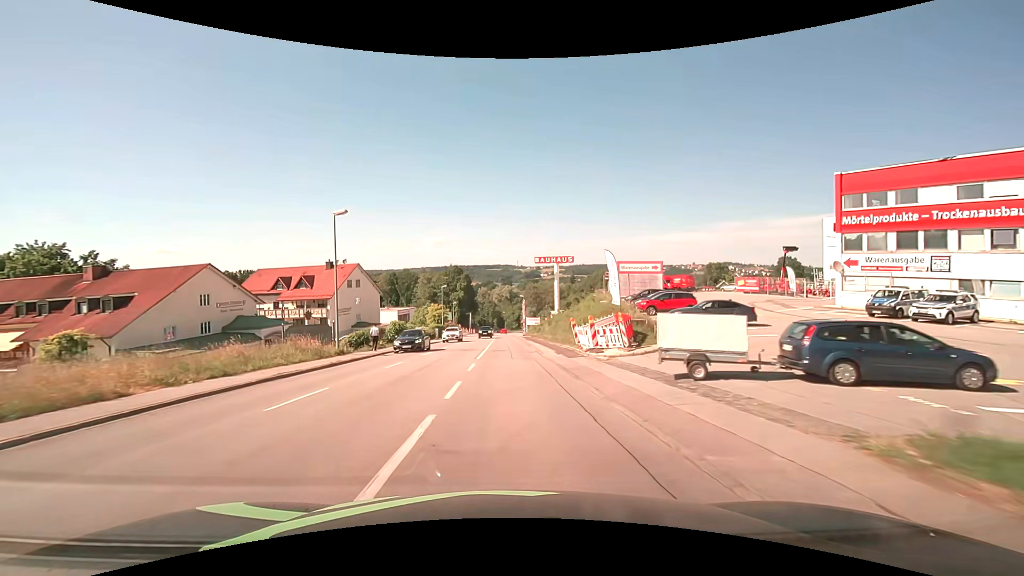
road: tertiary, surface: asphalt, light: Day
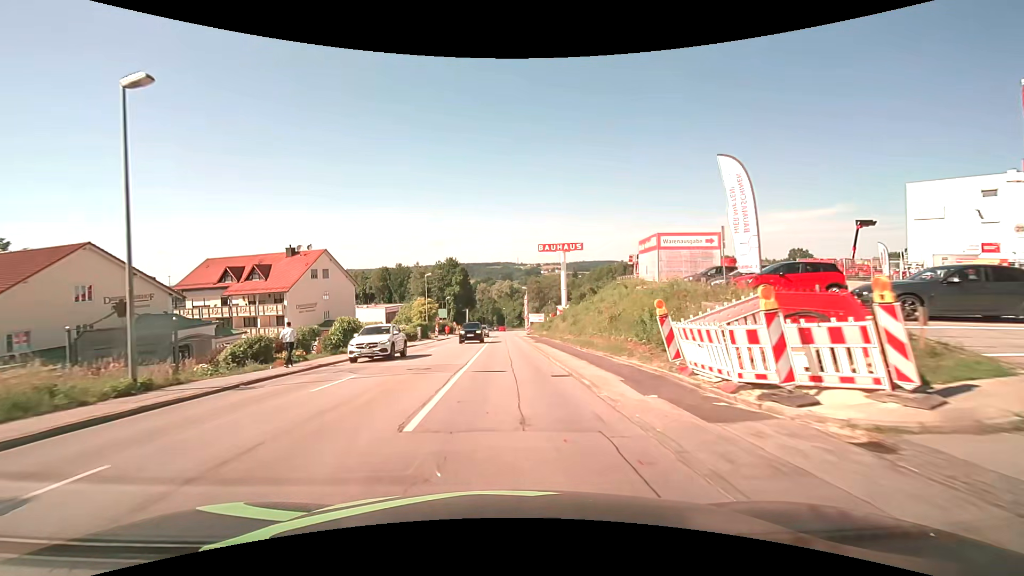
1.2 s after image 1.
(0.0, +15.3) m; 0°
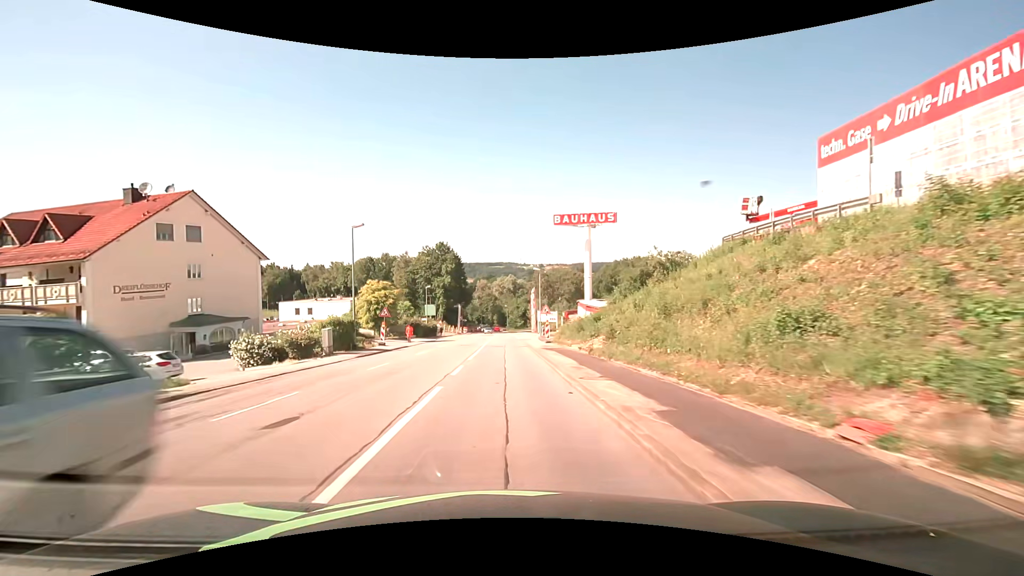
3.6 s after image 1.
(0.0, +30.4) m; 0°
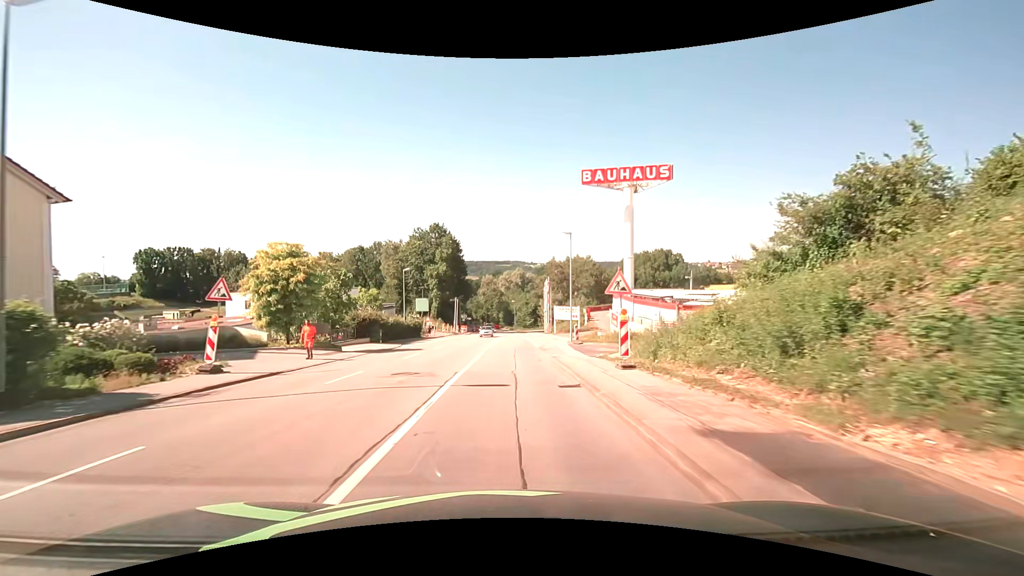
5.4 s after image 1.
(-0.2, +22.8) m; -1°
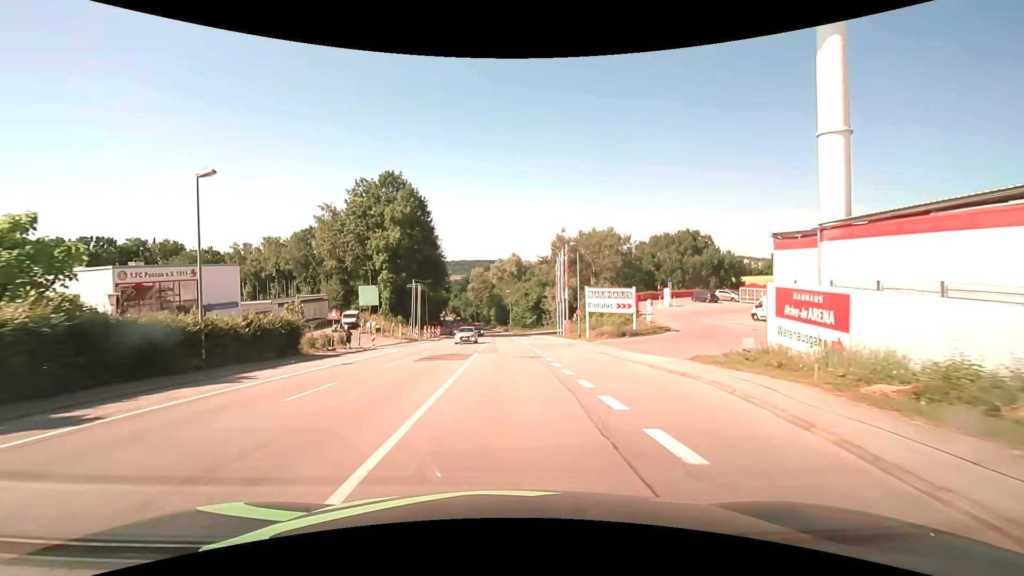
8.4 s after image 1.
(+0.1, +38.1) m; +1°
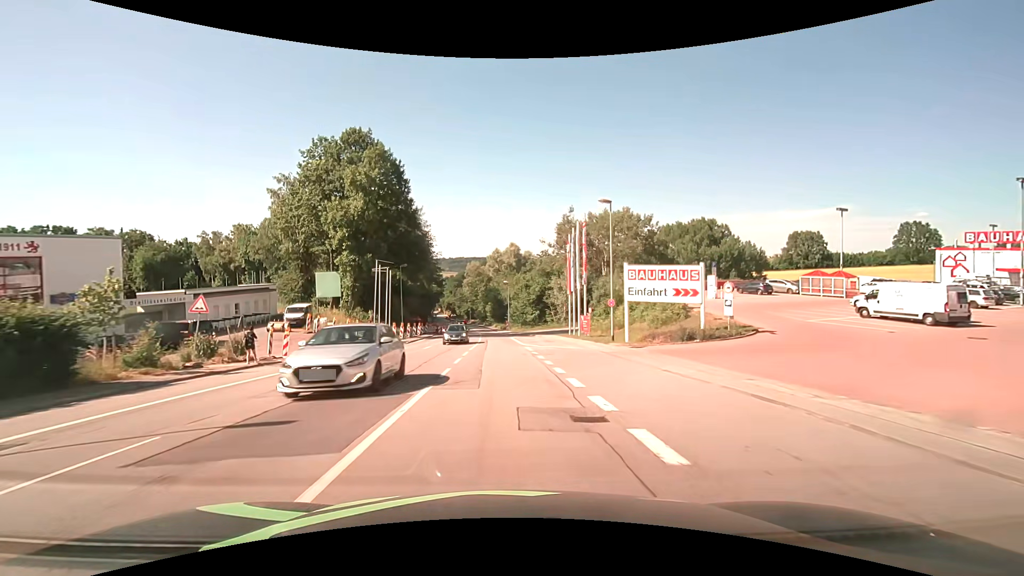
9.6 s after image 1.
(0.0, +15.3) m; 0°
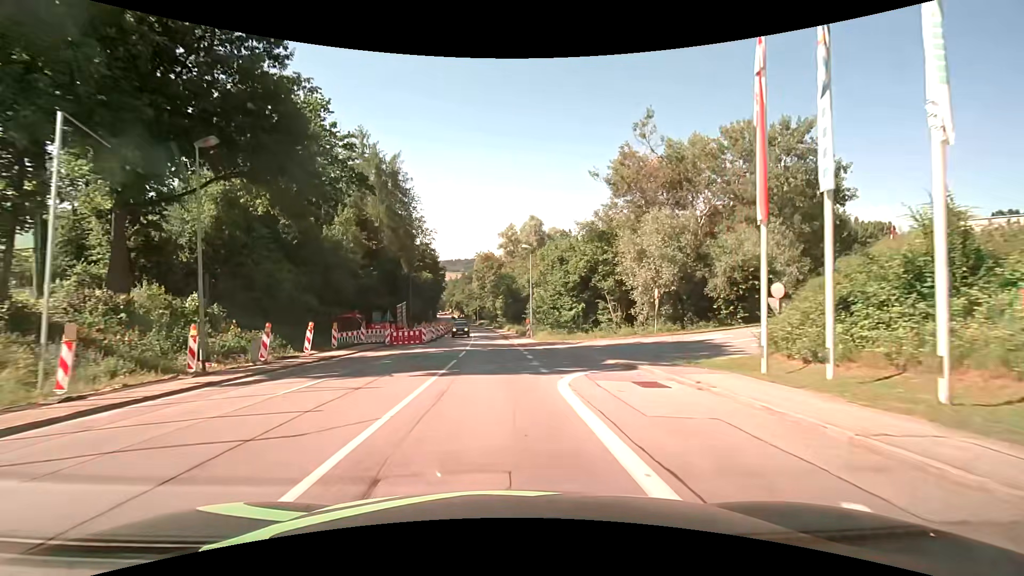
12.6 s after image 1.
(-0.5, +38.2) m; -2°
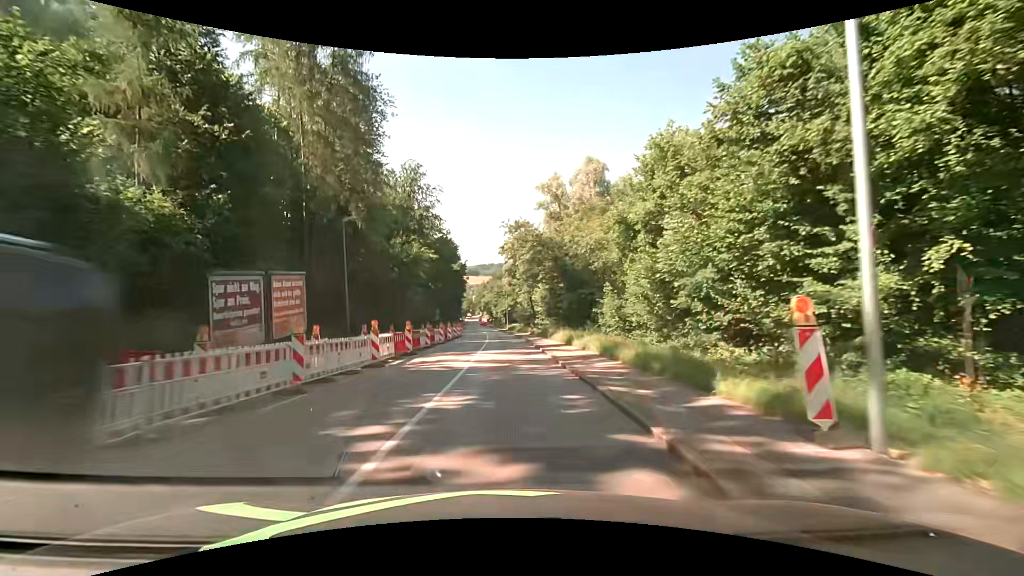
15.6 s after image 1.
(-1.1, +38.1) m; -4°
(0, +10) (0, +20) (0, +30) (0, +40) (-1, +50) (-1, +60) (-1, +70) (-2, +80) (-3, +90) (-3, +100) m
